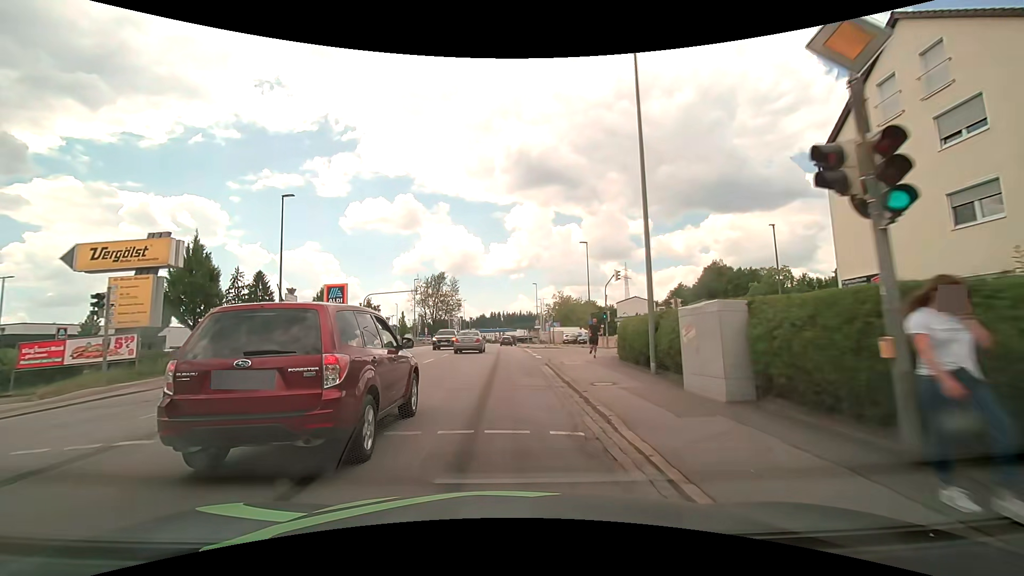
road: tertiary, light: Day
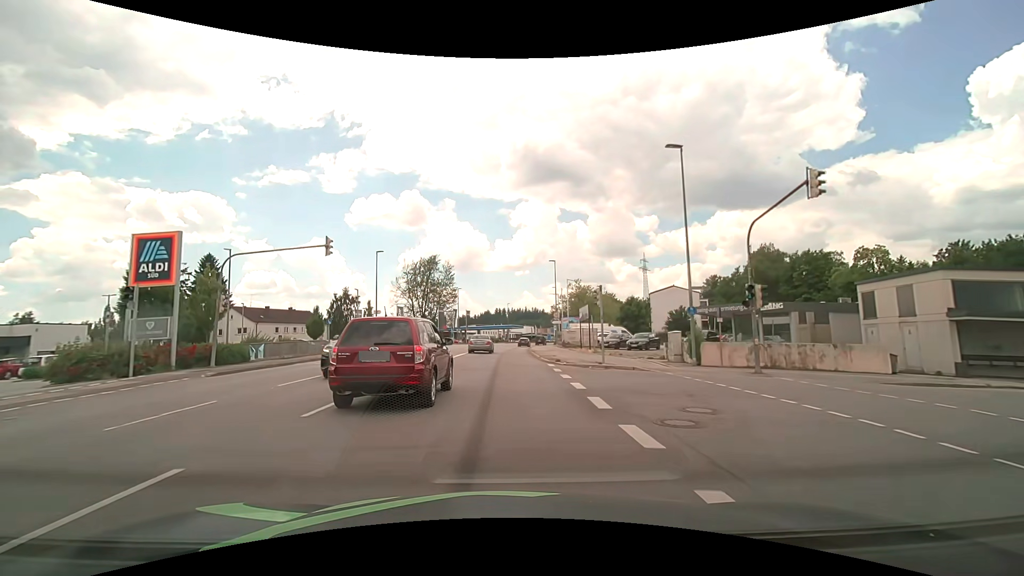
(-0.1, +25.1) m; 0°
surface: asphalt
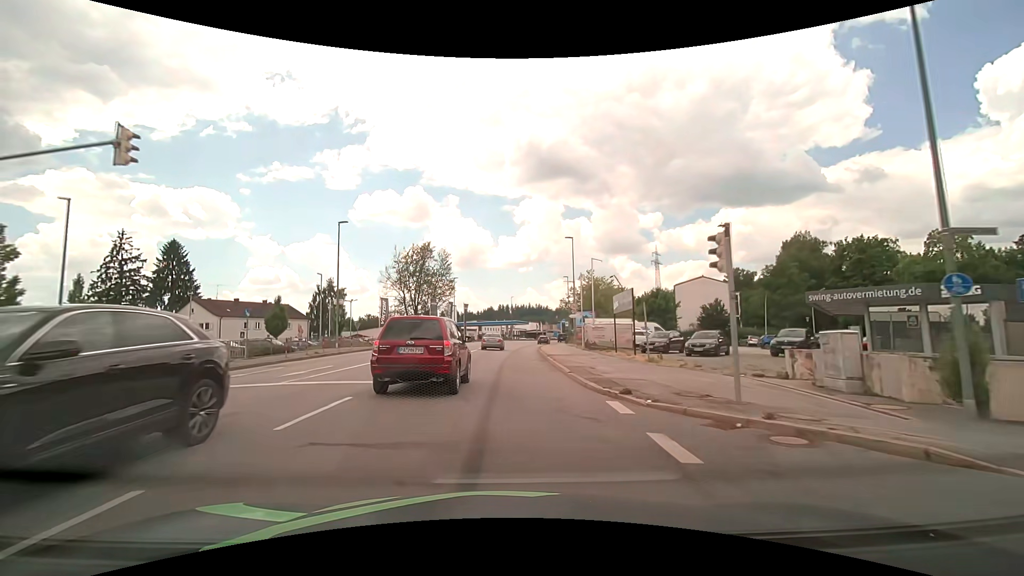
(-0.2, +13.0) m; -2°
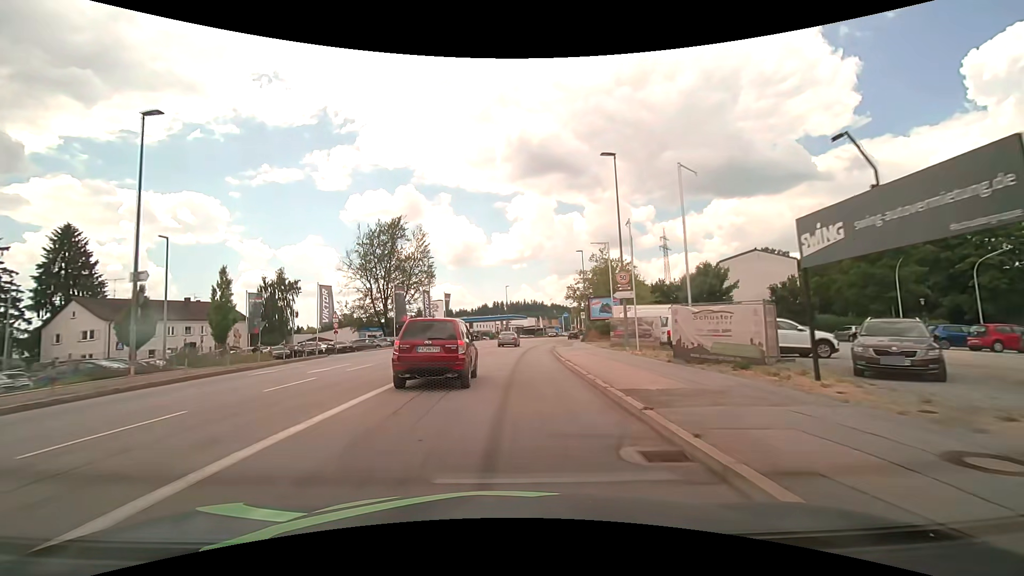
(+0.2, +20.8) m; +1°
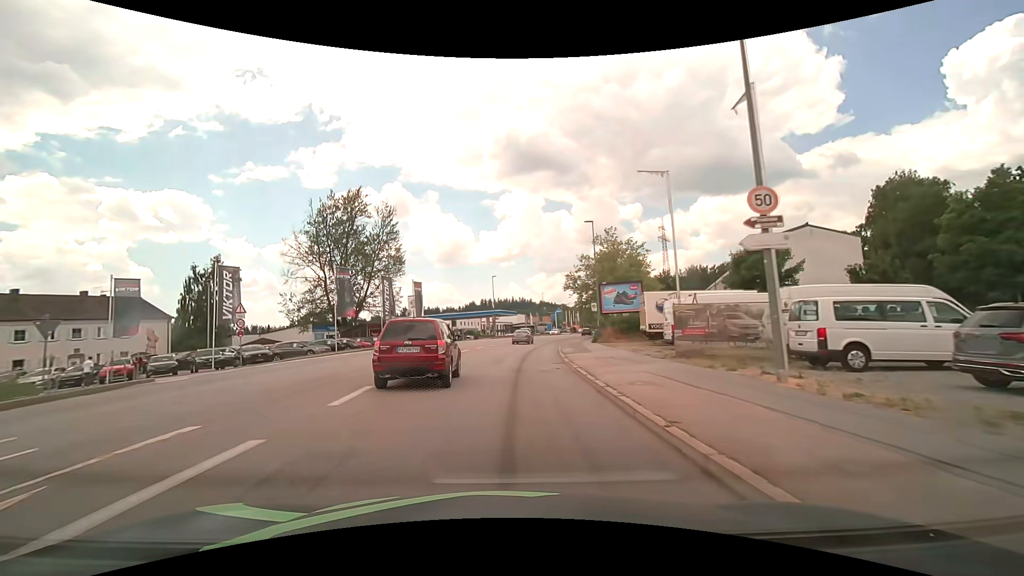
(+0.2, +14.7) m; +1°
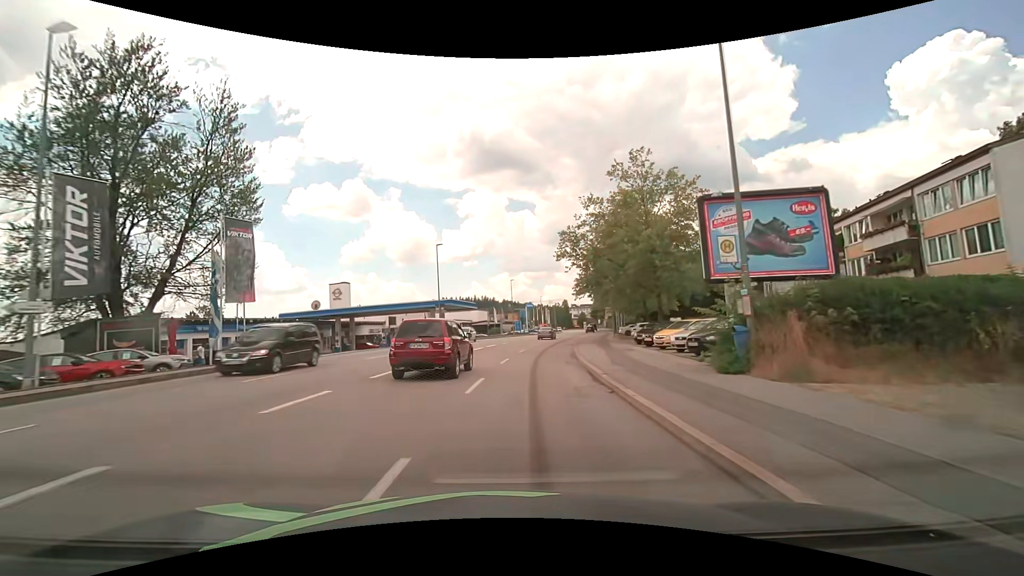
(+0.9, +30.4) m; +4°
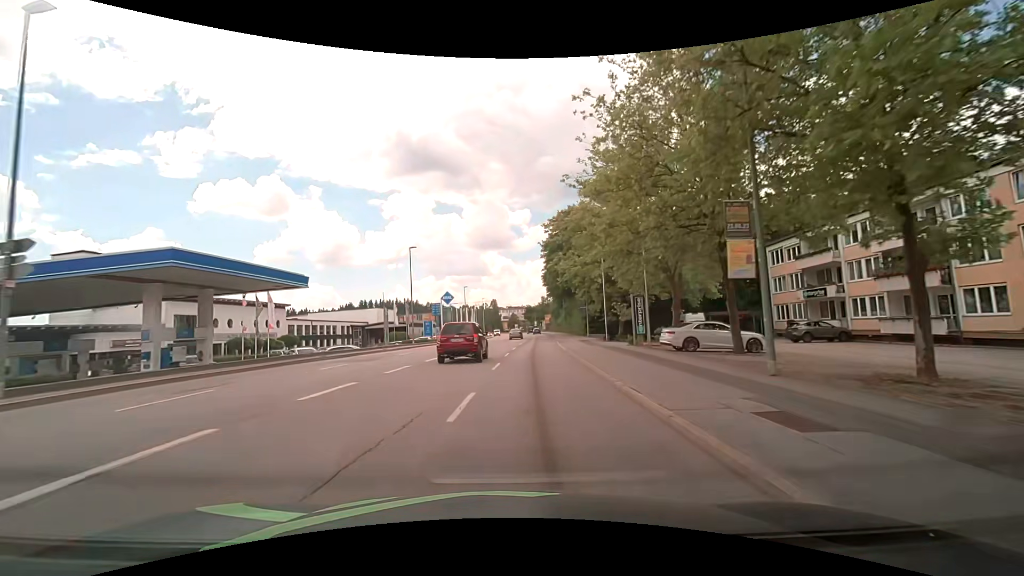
(+3.0, +39.1) m; +8°
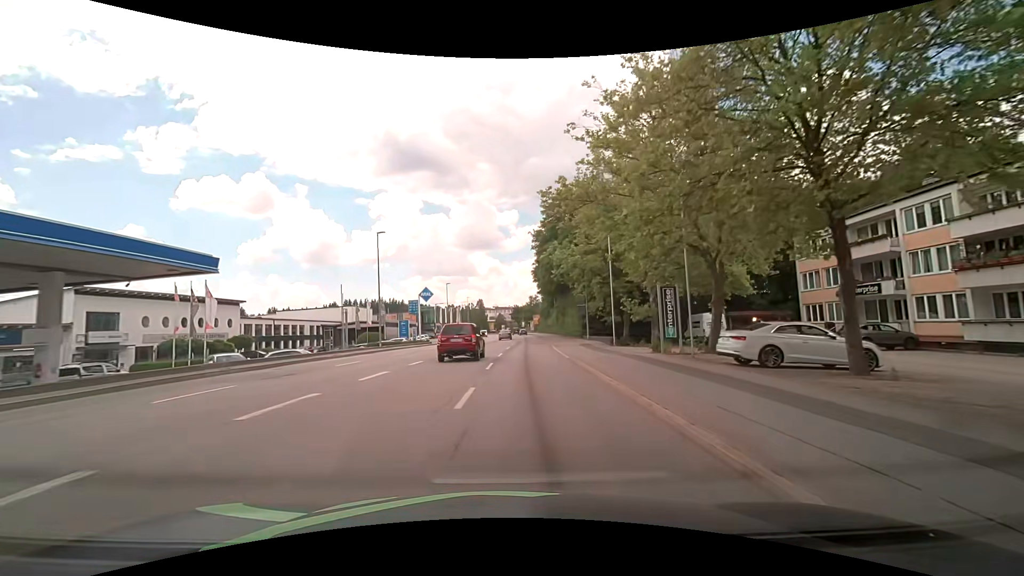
(+0.2, +7.9) m; +3°
(0, +10) (0, +20) (+1, +30) (+1, +40) (+1, +50) (+2, +60) (+2, +70) (+2, +80) (+2, +90) (+3, +100) m
